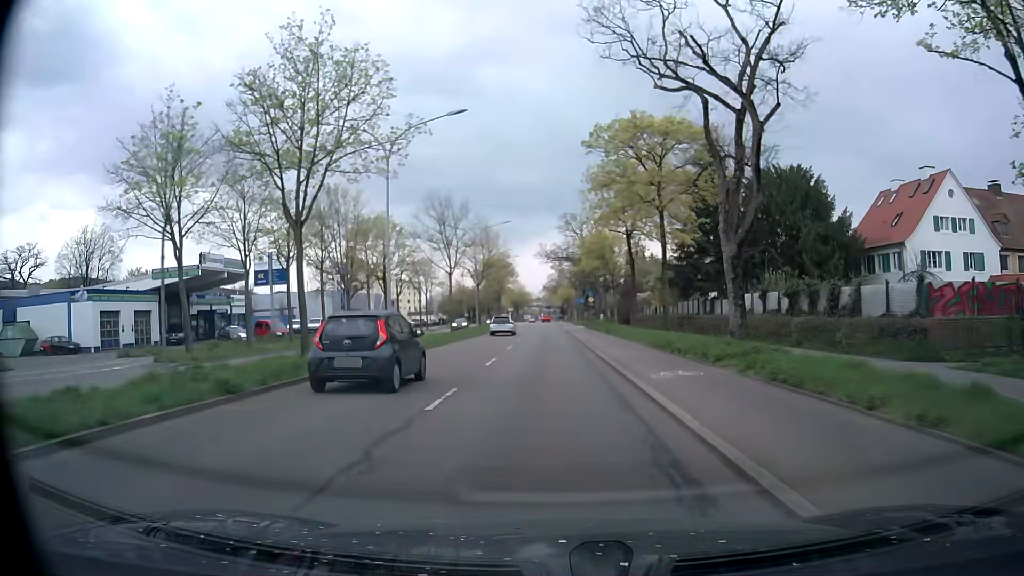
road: primary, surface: asphalt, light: Day
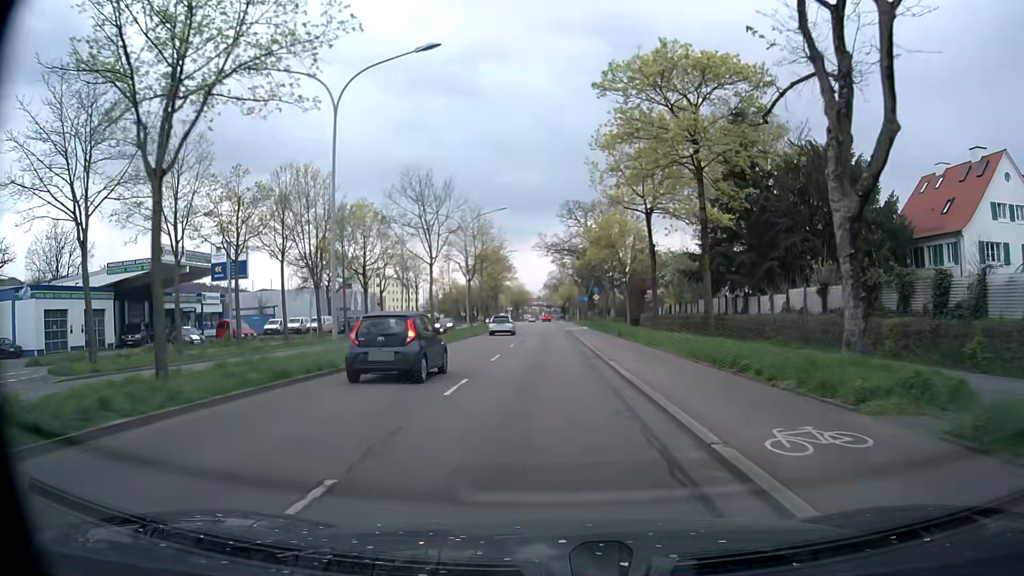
(0.0, +7.2) m; 0°
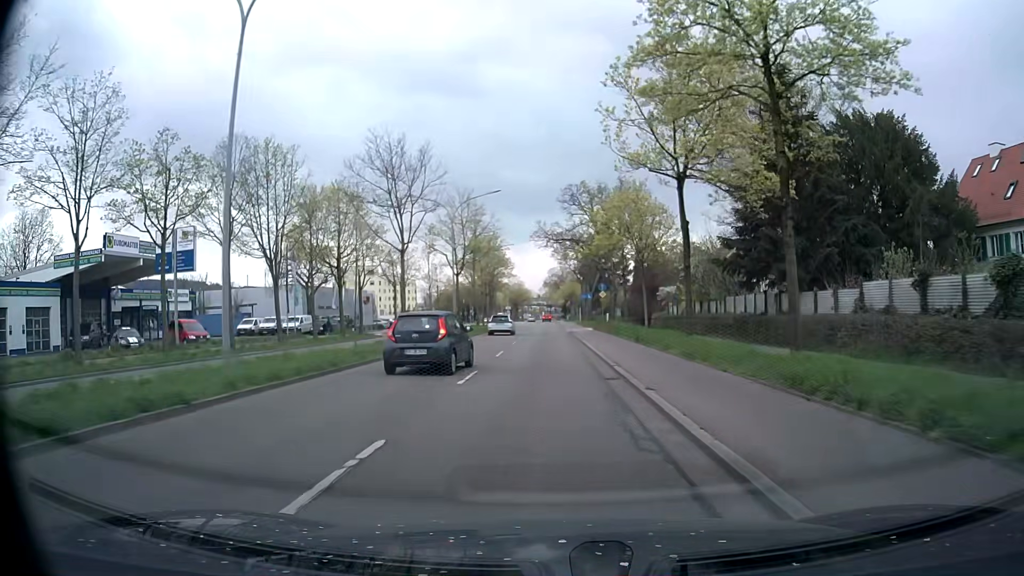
(0.0, +7.2) m; 0°
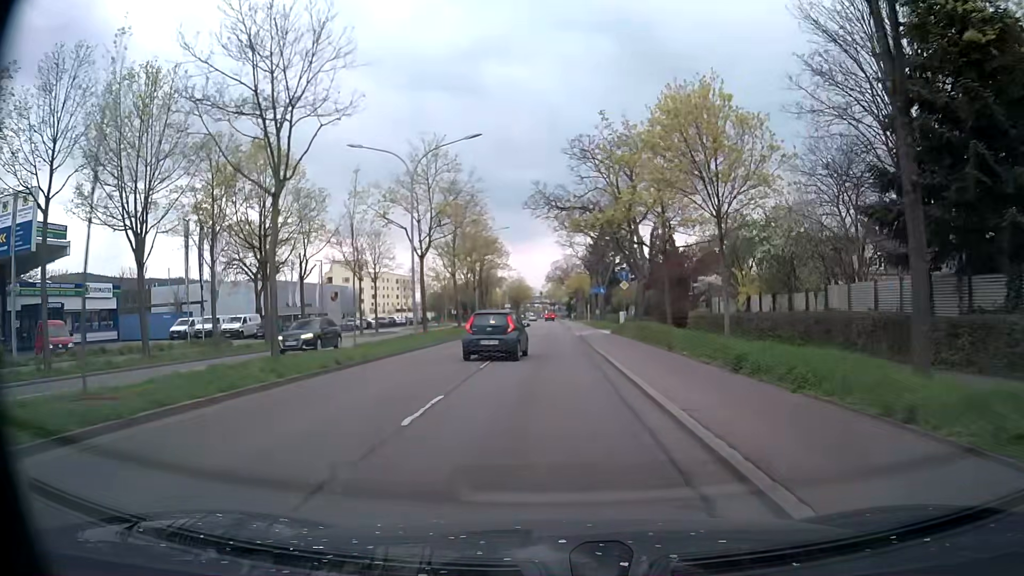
(0.0, +14.3) m; 0°
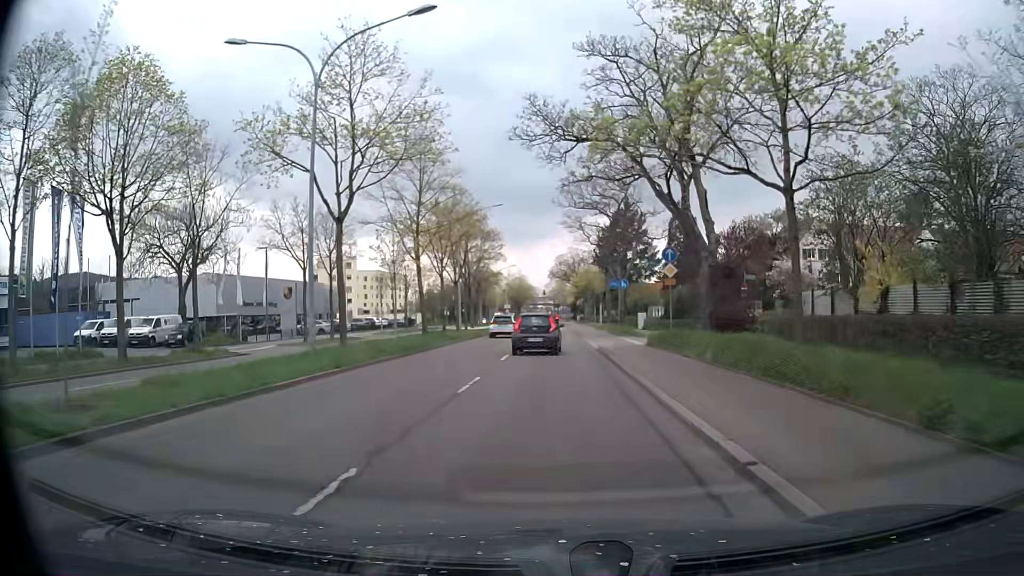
(0.0, +14.3) m; 0°
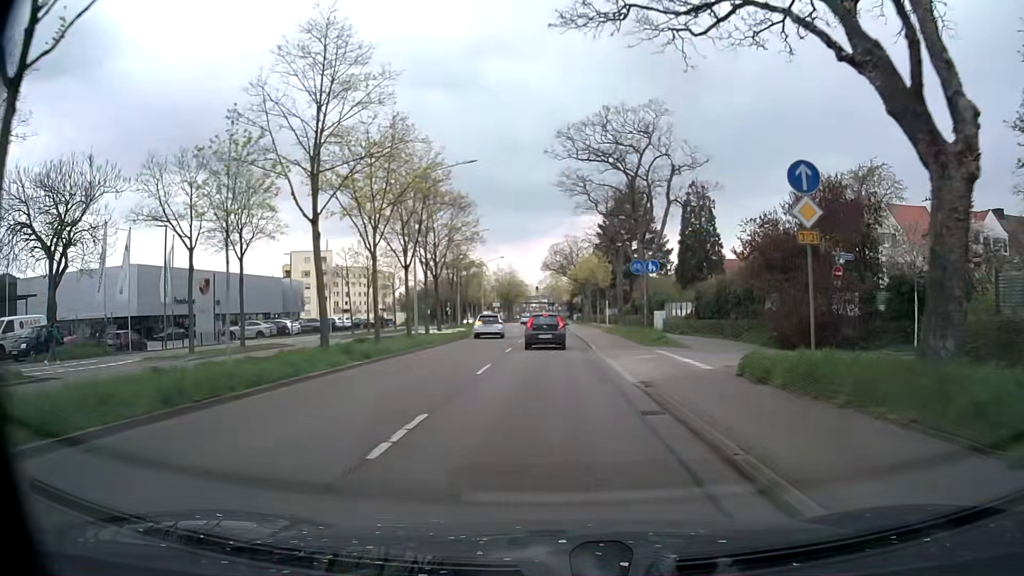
(0.0, +14.4) m; 0°
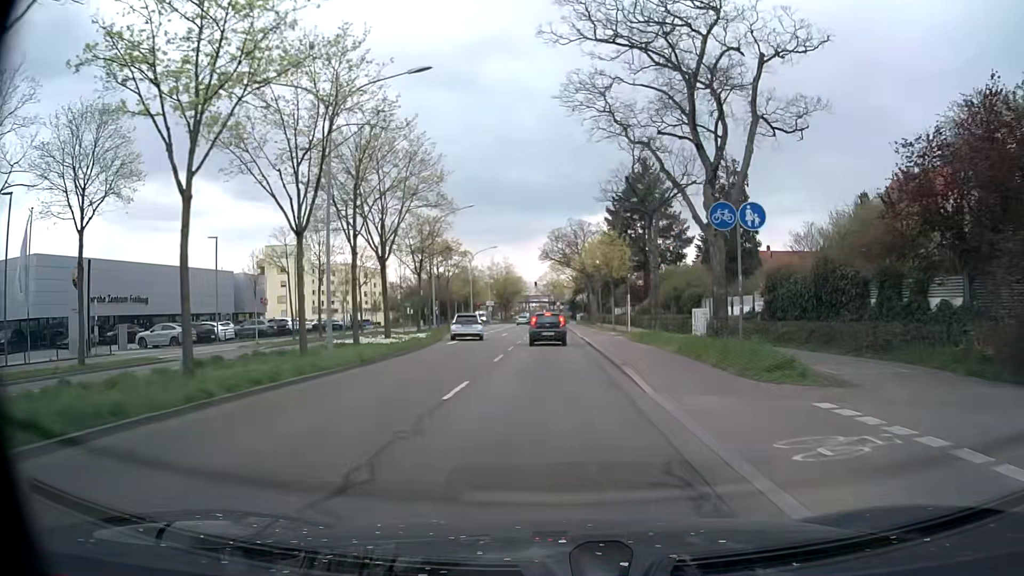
(0.0, +14.5) m; -1°
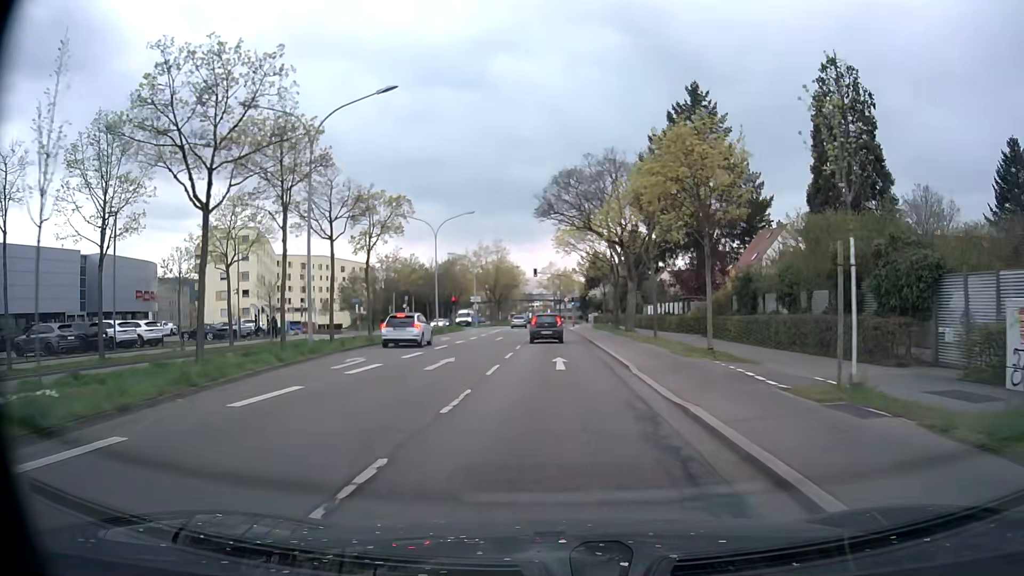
(+0.2, +28.4) m; 0°
(0, +10) (0, +20) (0, +30) (0, +40) (0, +50) (0, +60) (-1, +70) (-1, +80) (-1, +90) (-2, +100) m
